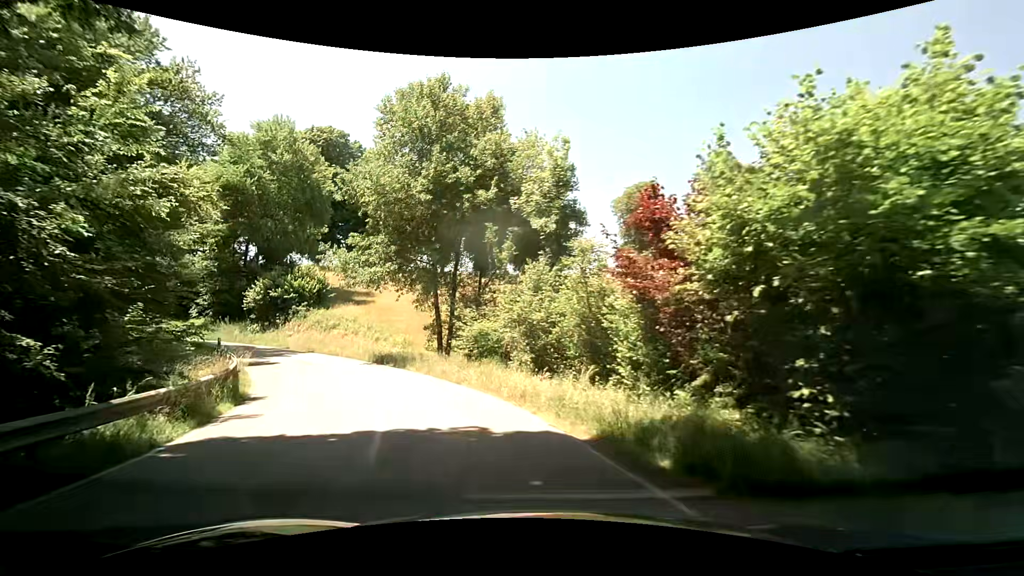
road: tertiary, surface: asphalt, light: Day
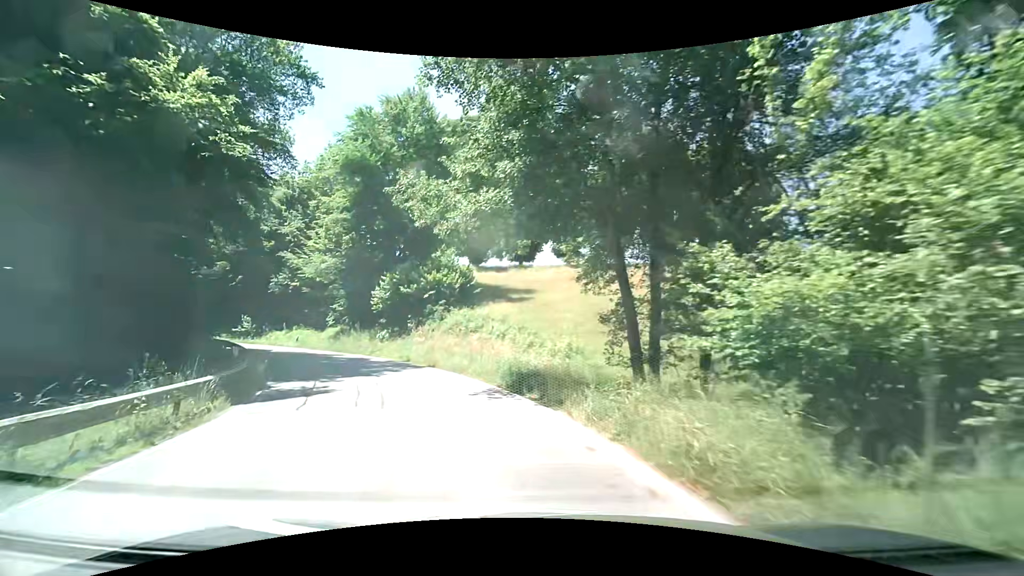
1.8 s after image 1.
(-2.4, +13.9) m; -20°
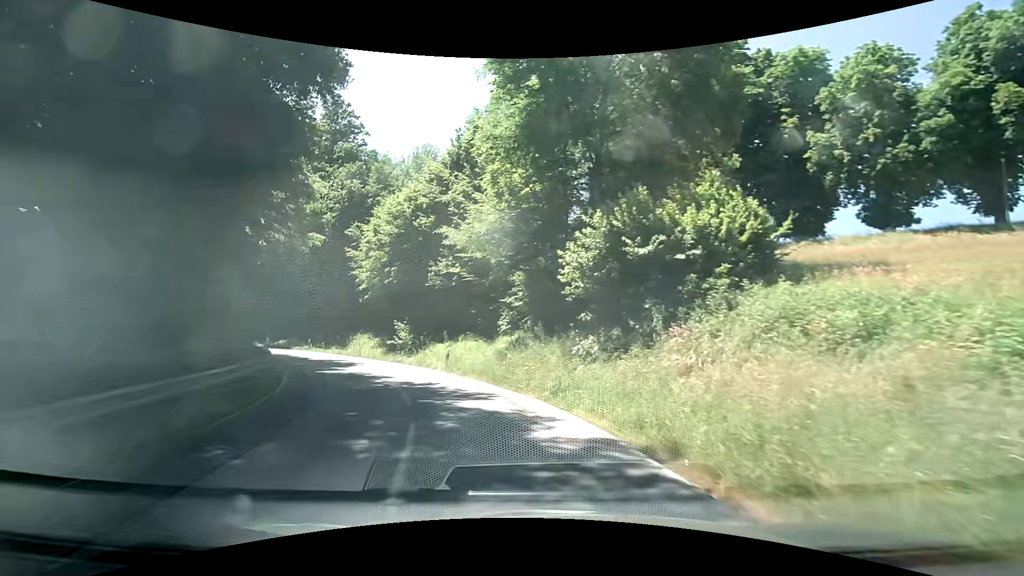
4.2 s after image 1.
(-4.5, +19.1) m; -25°
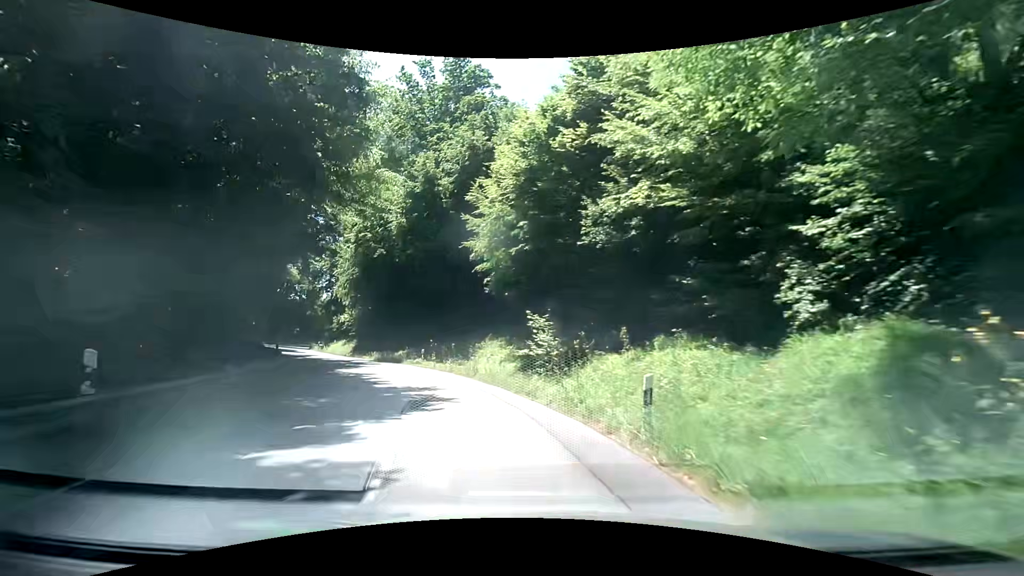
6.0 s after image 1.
(-2.3, +15.0) m; -19°
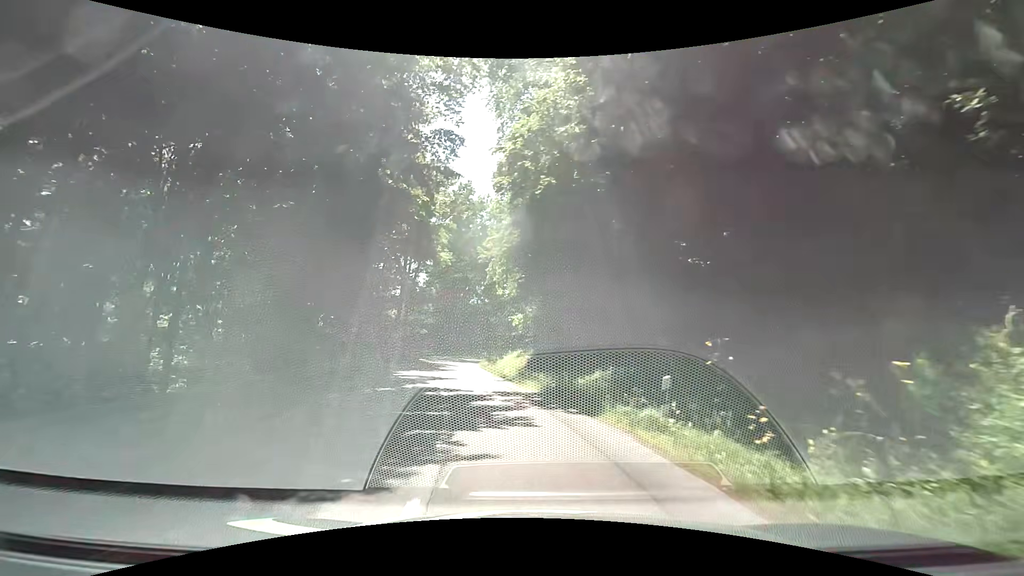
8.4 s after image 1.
(-4.2, +20.1) m; -24°
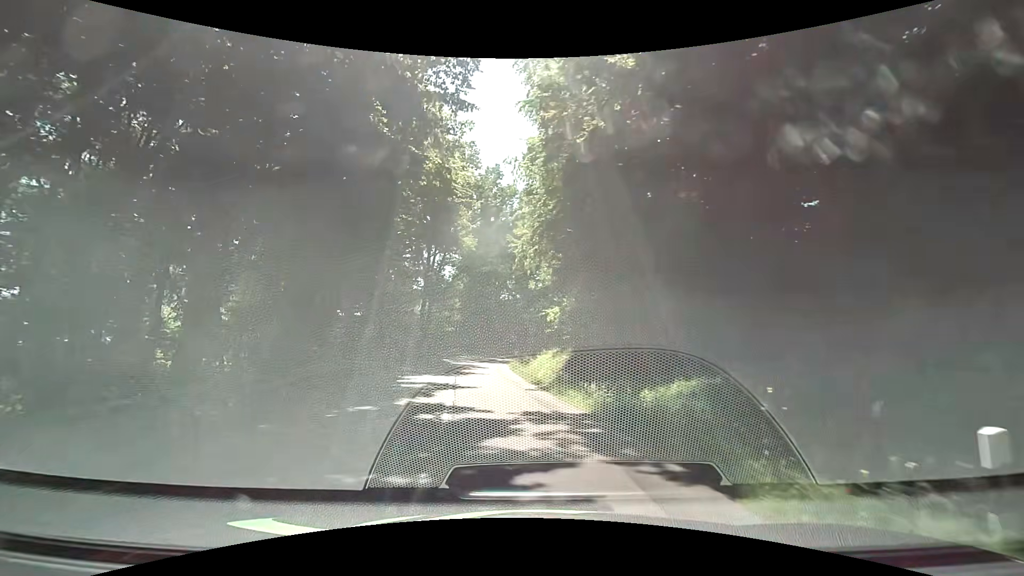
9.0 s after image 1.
(-0.1, +5.2) m; -2°
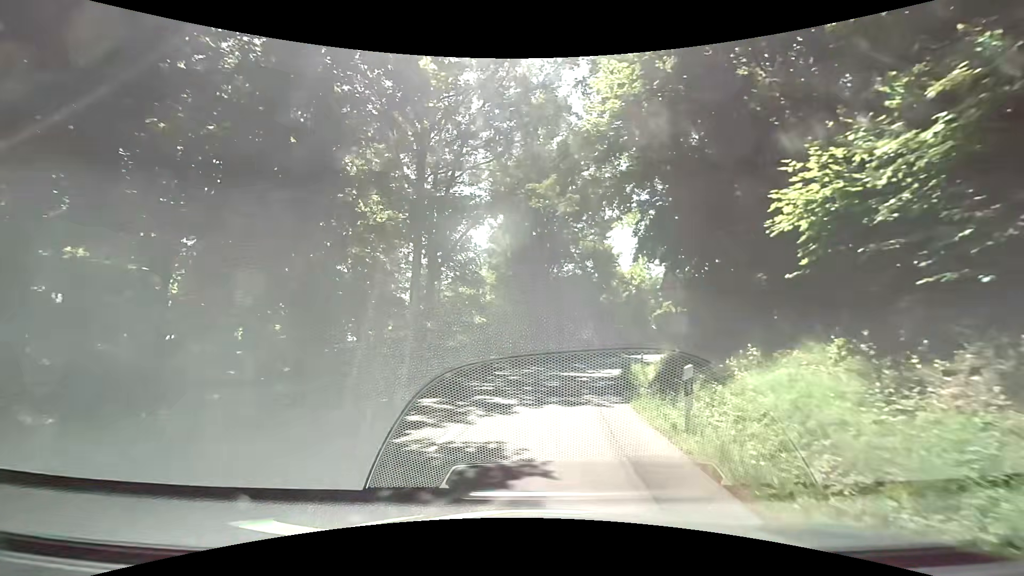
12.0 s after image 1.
(-3.3, +26.6) m; -9°
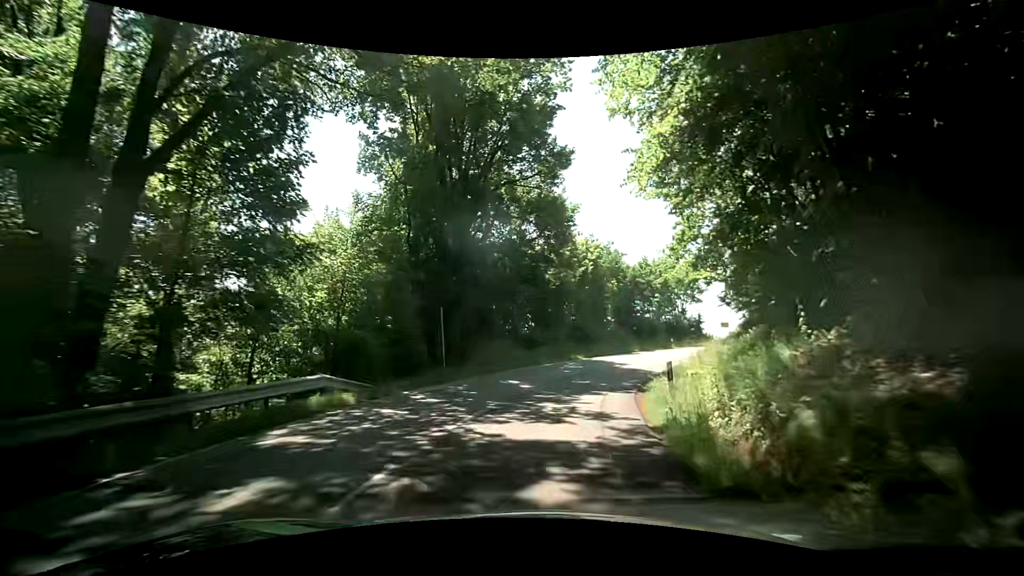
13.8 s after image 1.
(+1.0, +16.2) m; +8°
(0, +10) (+2, +20) (+6, +29) (+11, +37) (+19, +44) (+27, +50) (+35, +55) (+45, +58) (+55, +60) (+65, +60) m
